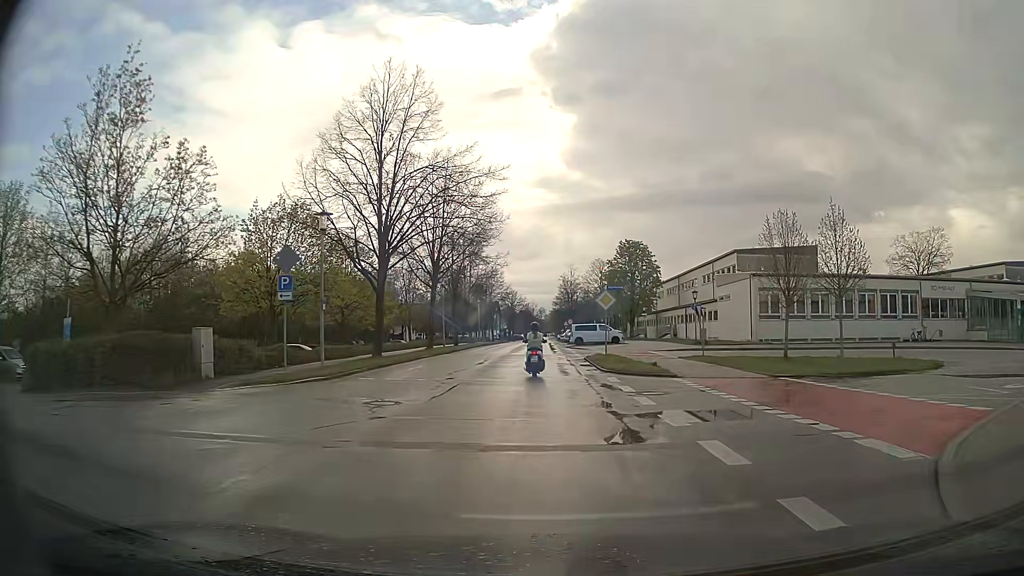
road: residential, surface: asphalt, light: Day
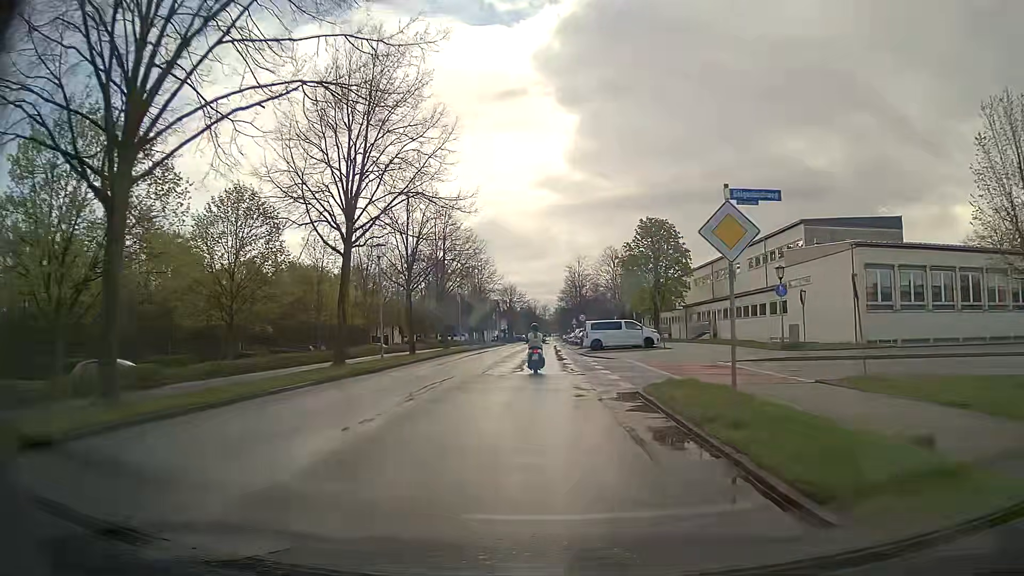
(-0.1, +18.3) m; 0°
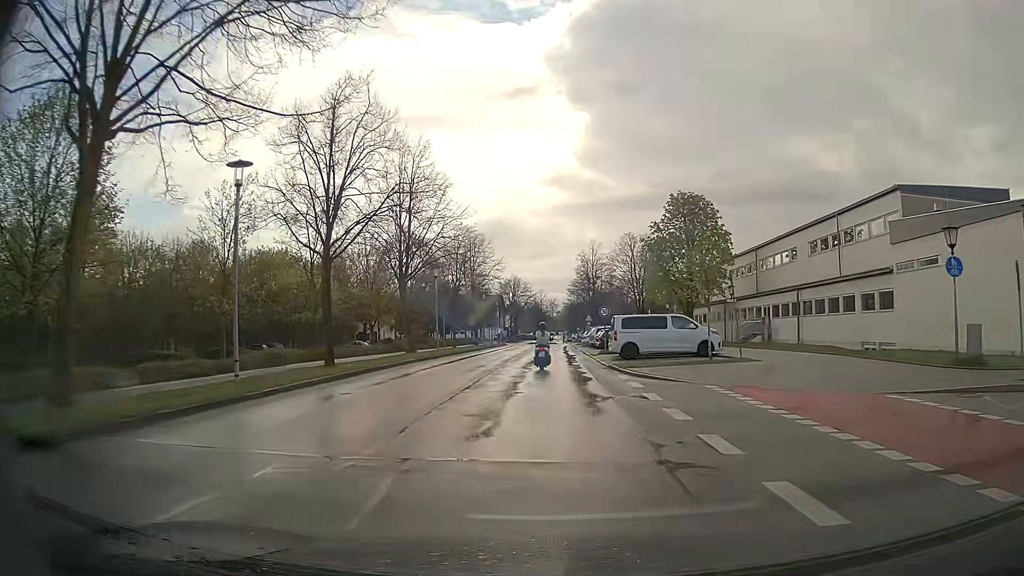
(-0.2, +14.3) m; -1°
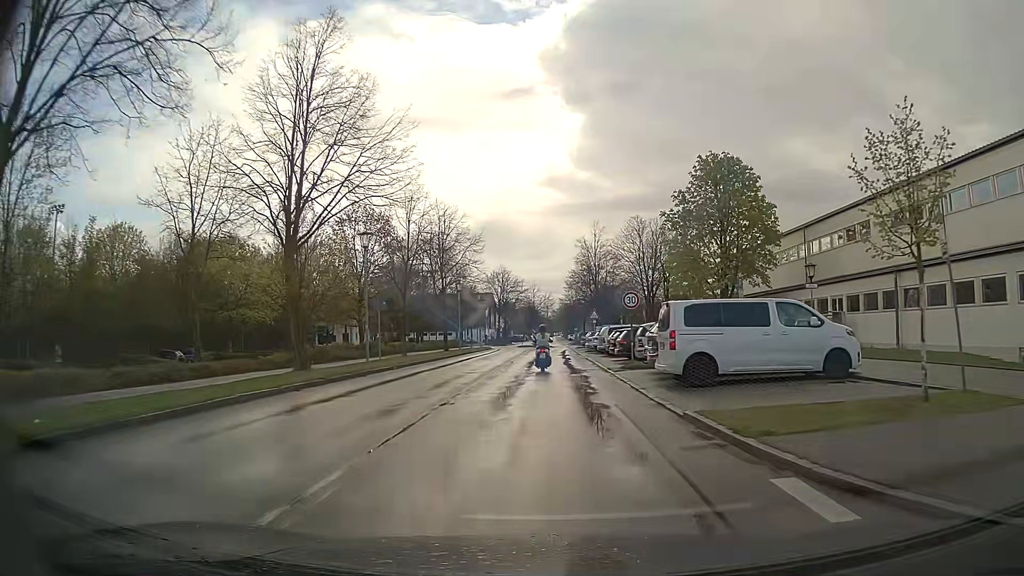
(-0.1, +14.3) m; 0°
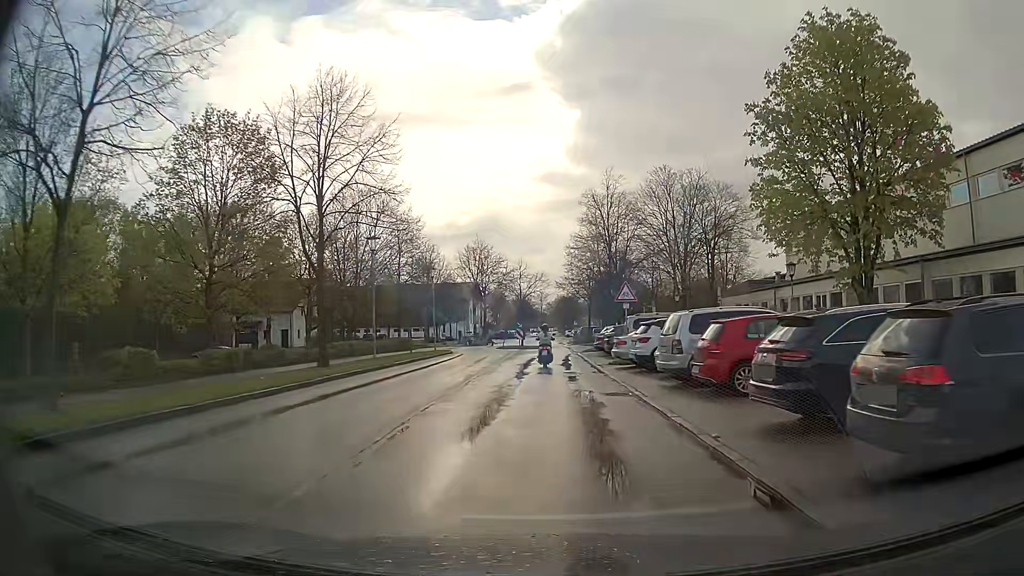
(+0.1, +23.1) m; 0°
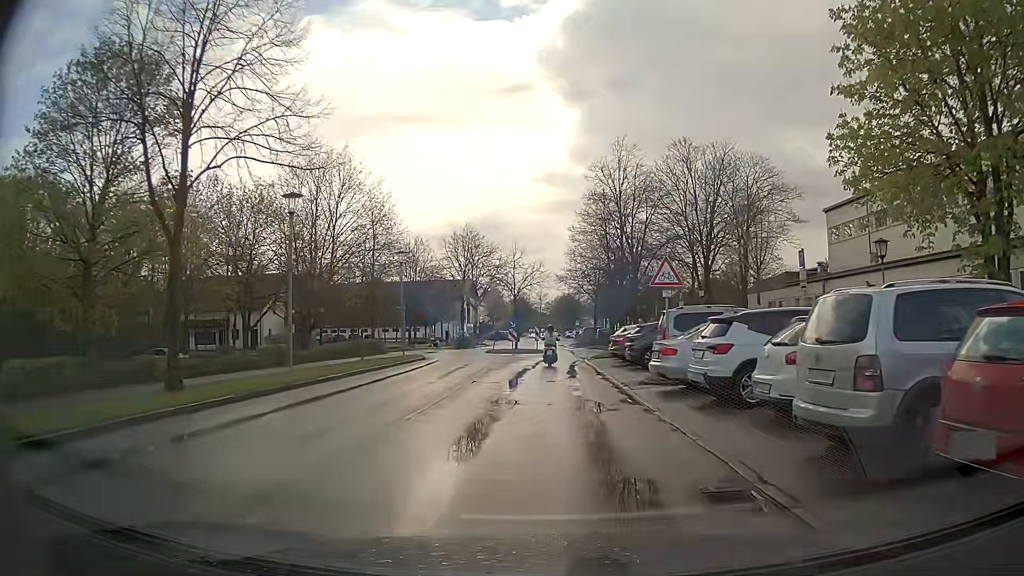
(0.0, +9.0) m; 0°
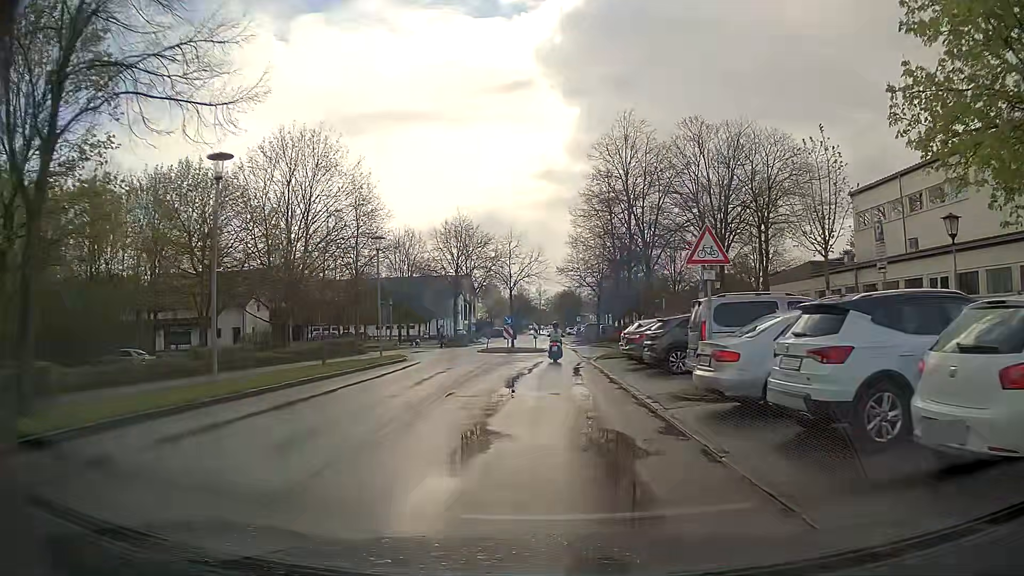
(0.0, +4.5) m; 0°
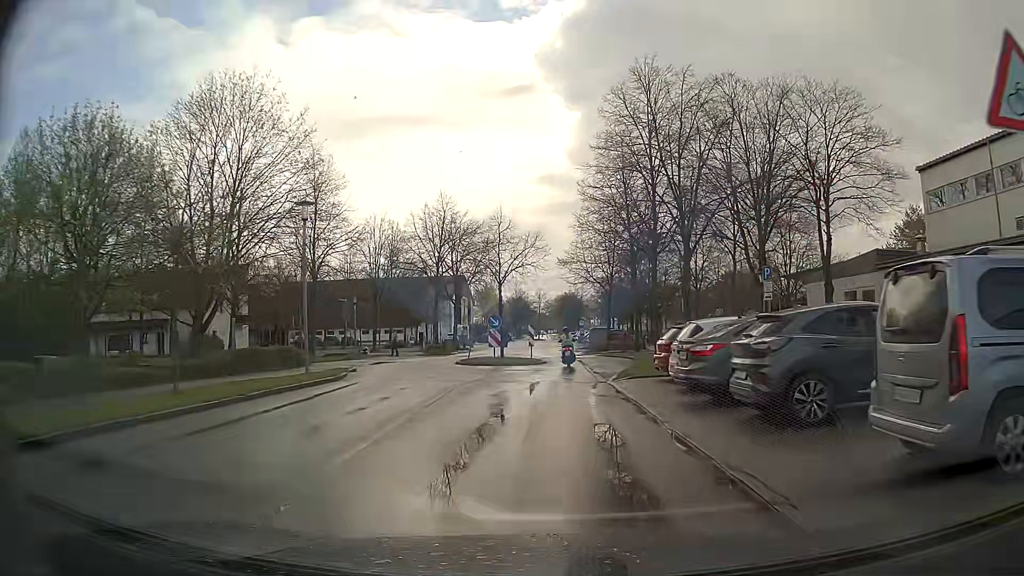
(0.0, +9.0) m; 0°
(0, +10) (0, +20) (+1, +30) (+1, +40) (0, +50) (0, +60) (0, +70) (0, +80) (0, +90) (0, +100) m
